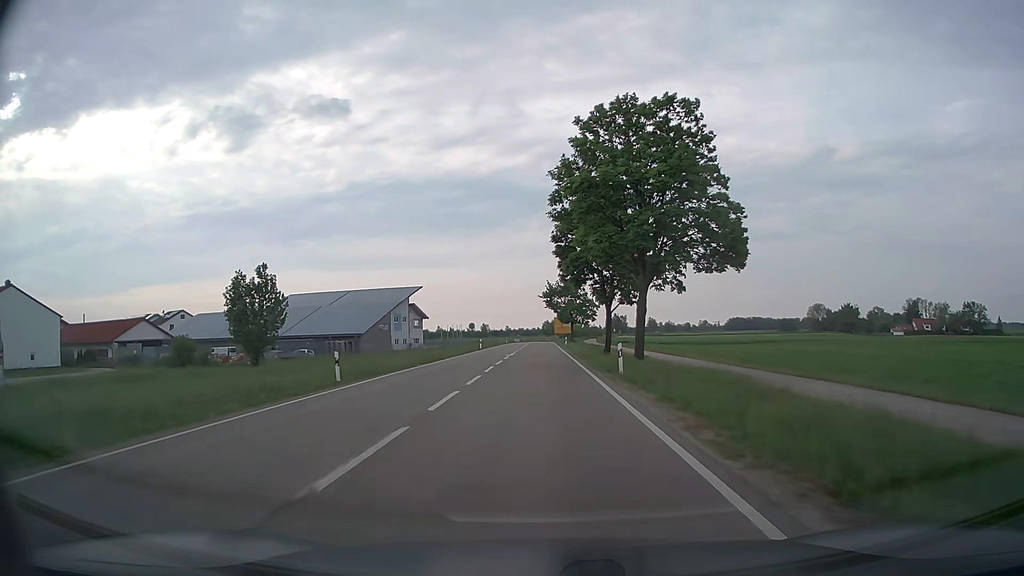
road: secondary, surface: asphalt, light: Day
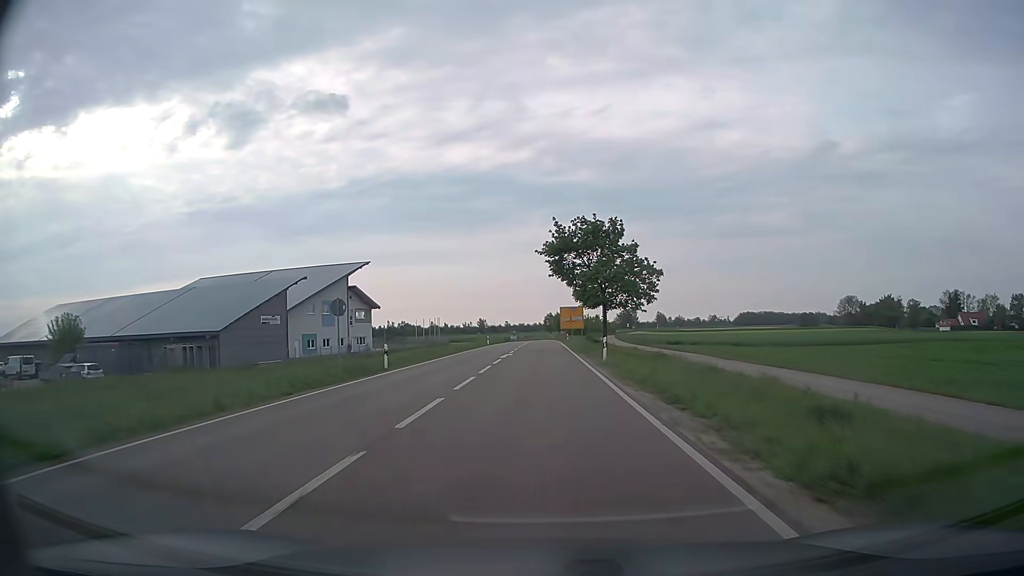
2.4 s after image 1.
(0.0, +44.1) m; 0°
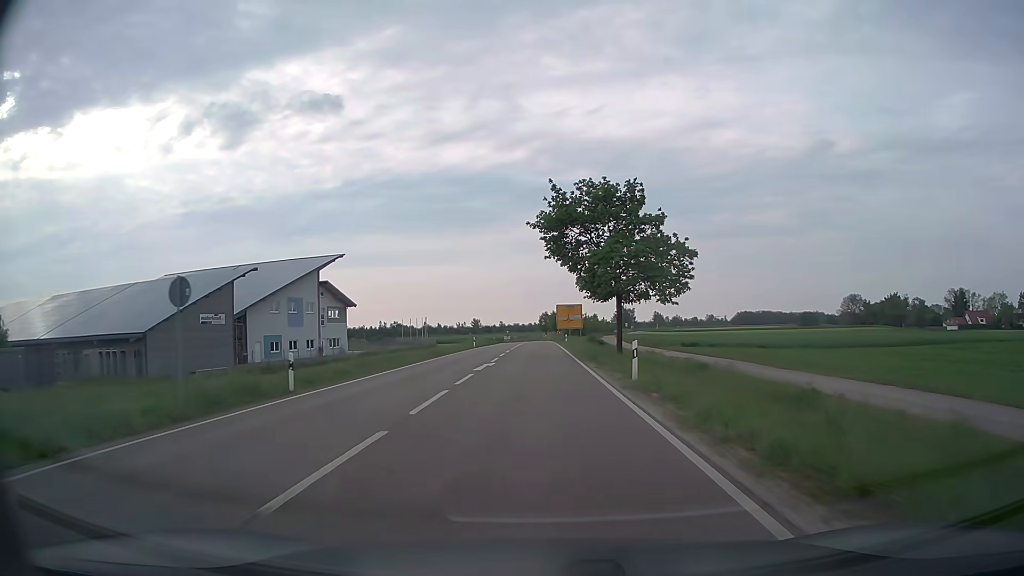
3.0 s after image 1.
(0.0, +10.4) m; +1°
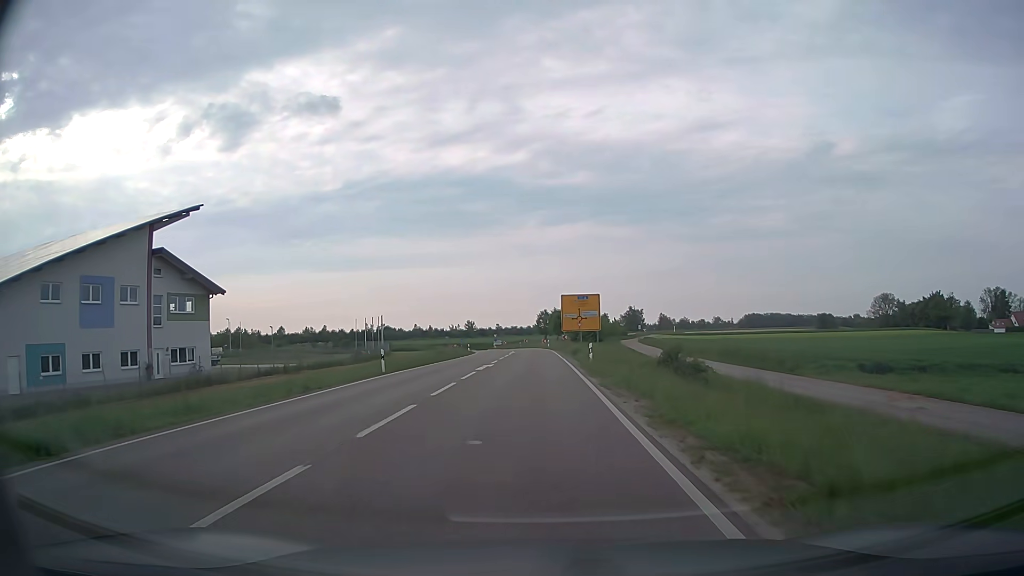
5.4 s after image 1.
(+0.1, +37.7) m; 0°
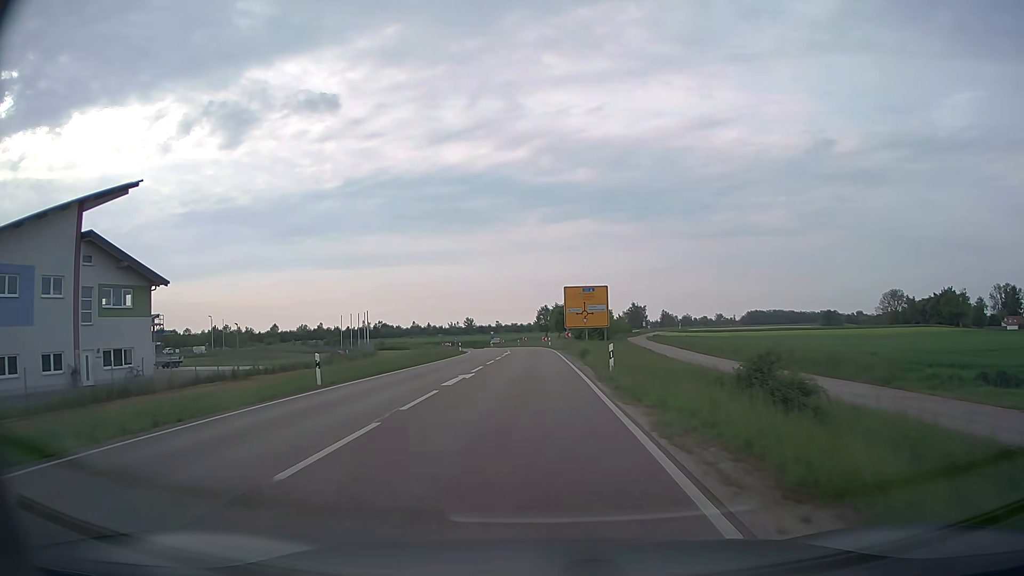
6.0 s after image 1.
(0.0, +8.9) m; 0°
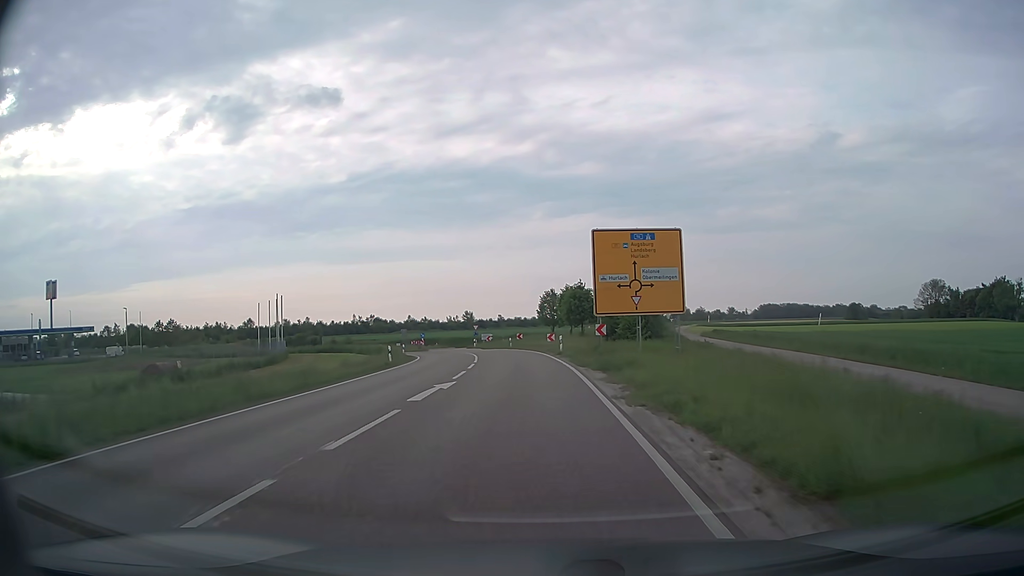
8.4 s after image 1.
(-0.1, +33.9) m; 0°
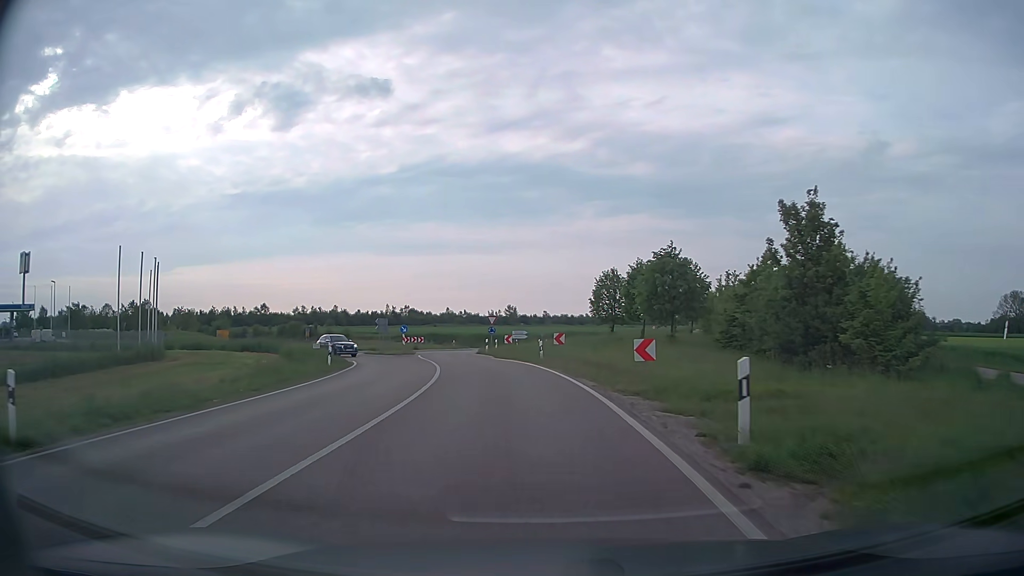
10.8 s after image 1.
(-0.7, +30.0) m; -4°
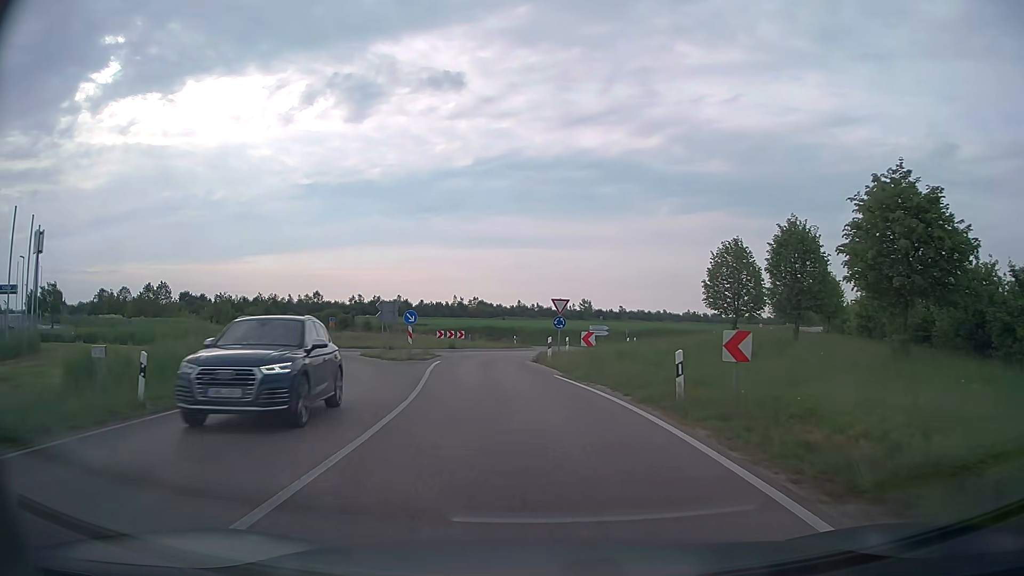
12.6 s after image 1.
(-1.0, +19.5) m; -6°
(0, +10) (-1, +20) (-2, +30) (-2, +40) (0, +50) (+4, +59) (+9, +68) (+15, +75) (+21, +83) (+28, +91) m
